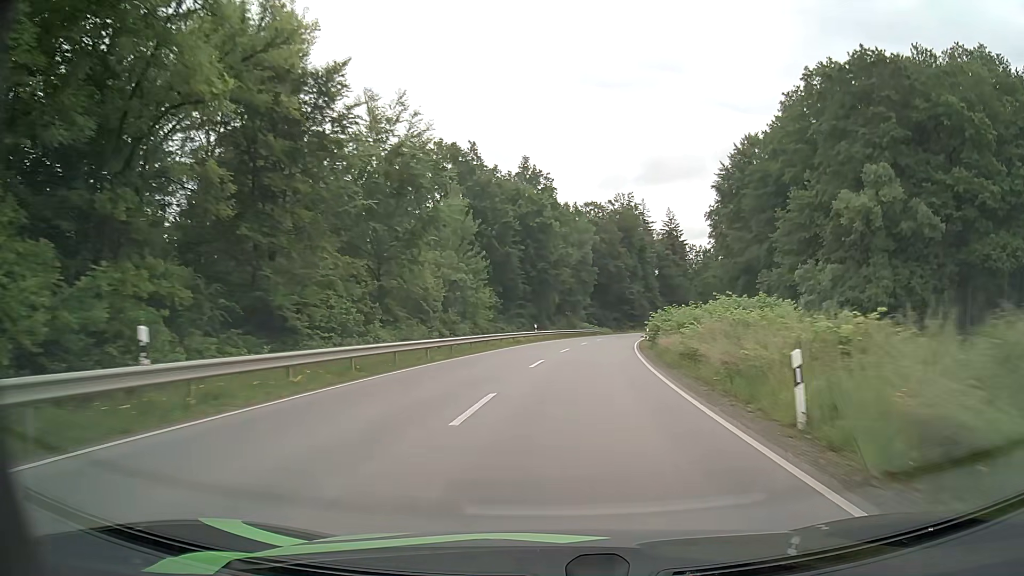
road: secondary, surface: asphalt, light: Day
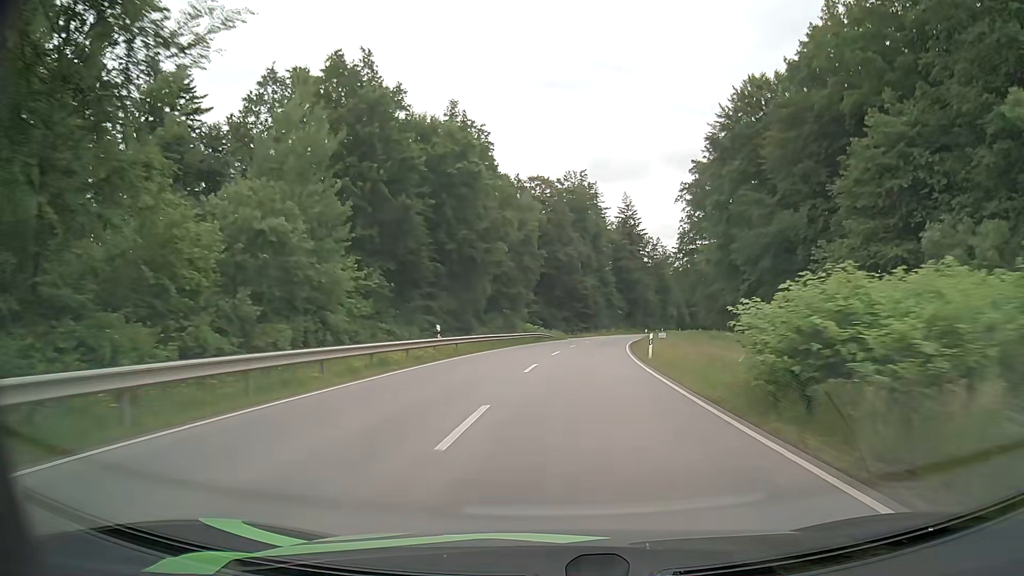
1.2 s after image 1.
(+1.1, +25.7) m; +5°
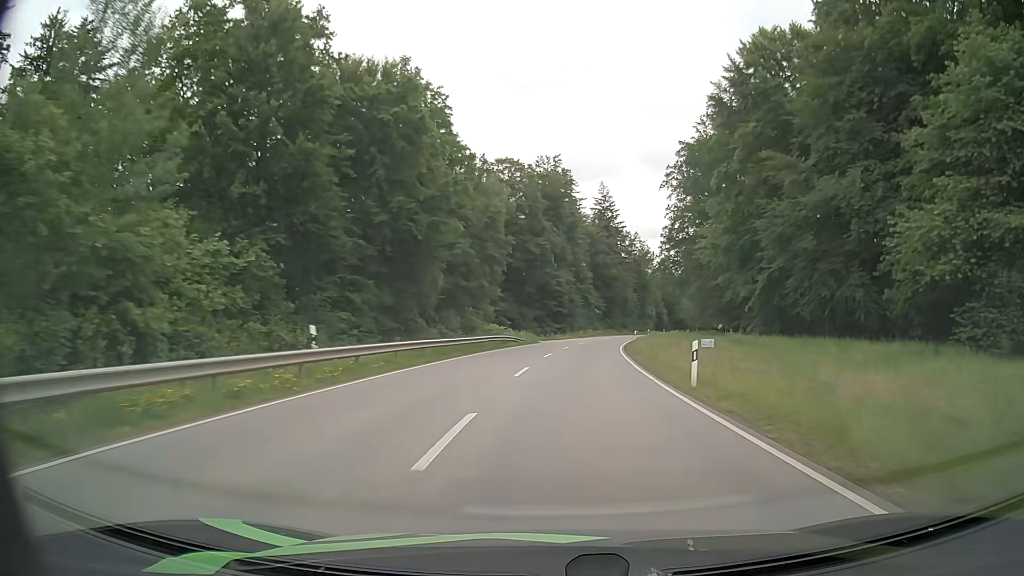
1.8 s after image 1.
(+0.3, +12.9) m; +3°
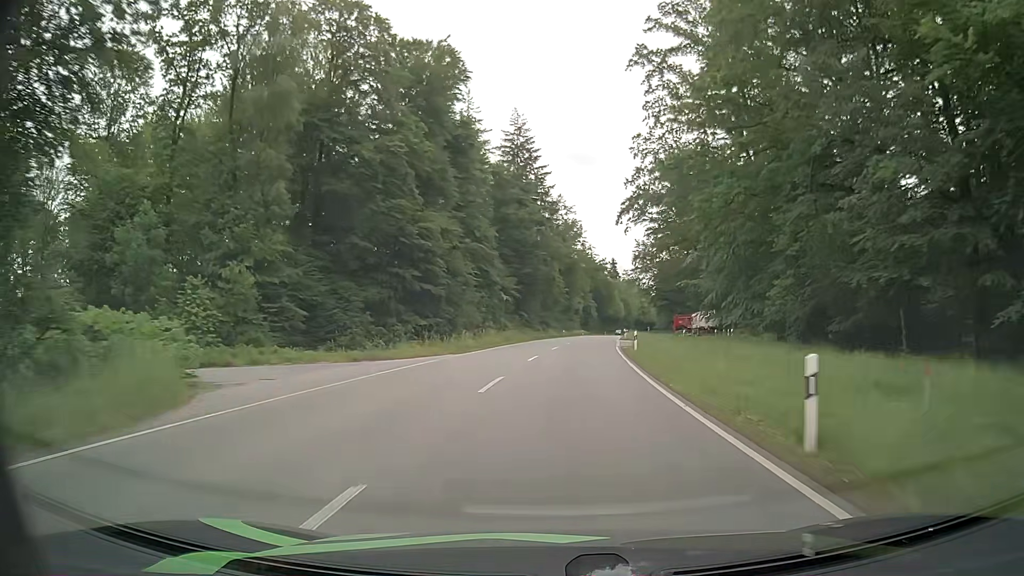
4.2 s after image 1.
(+3.5, +52.4) m; +8°
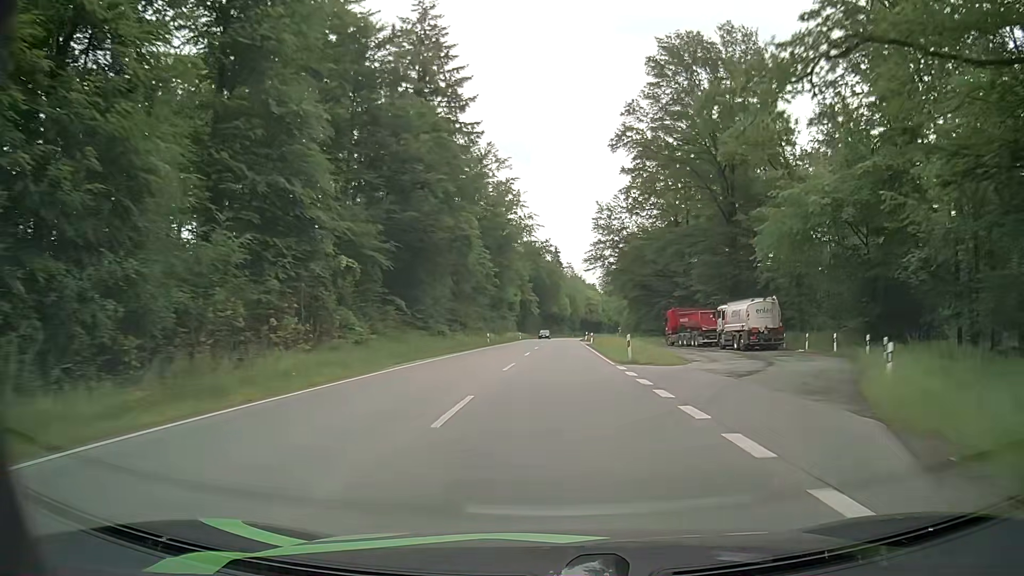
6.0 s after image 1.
(+1.9, +40.3) m; +5°
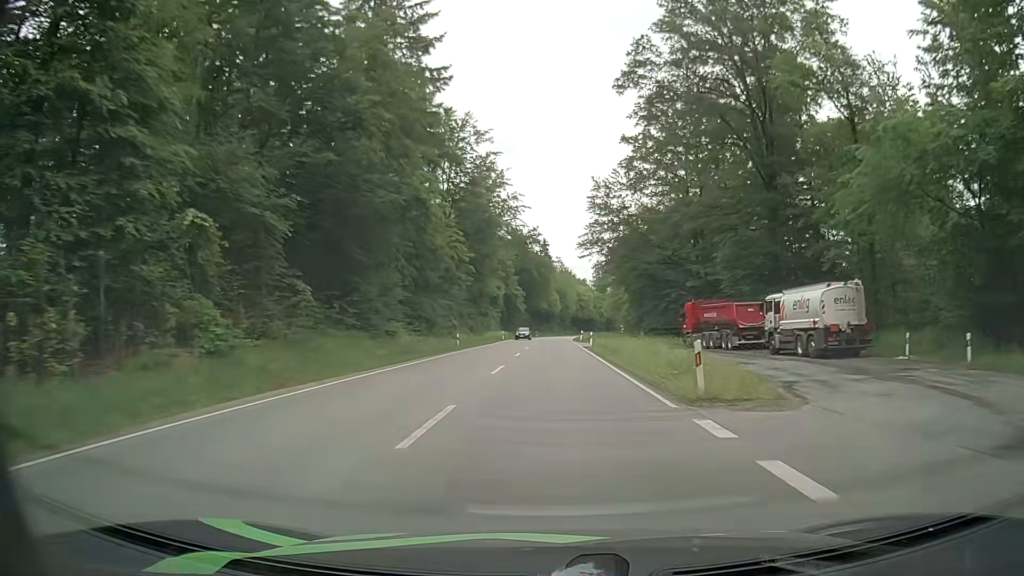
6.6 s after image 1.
(+0.2, +13.6) m; +1°
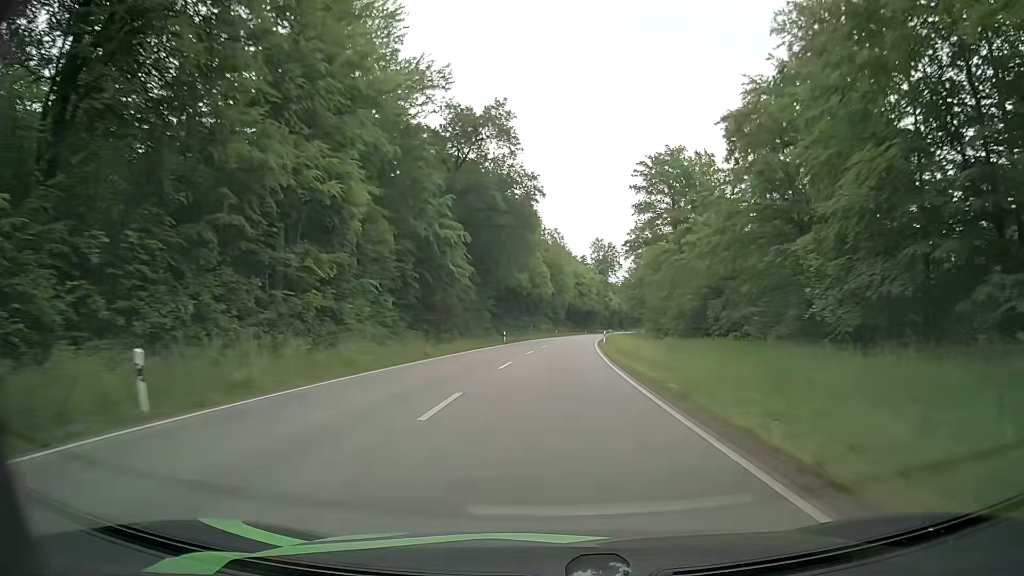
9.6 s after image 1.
(+0.7, +69.6) m; +1°
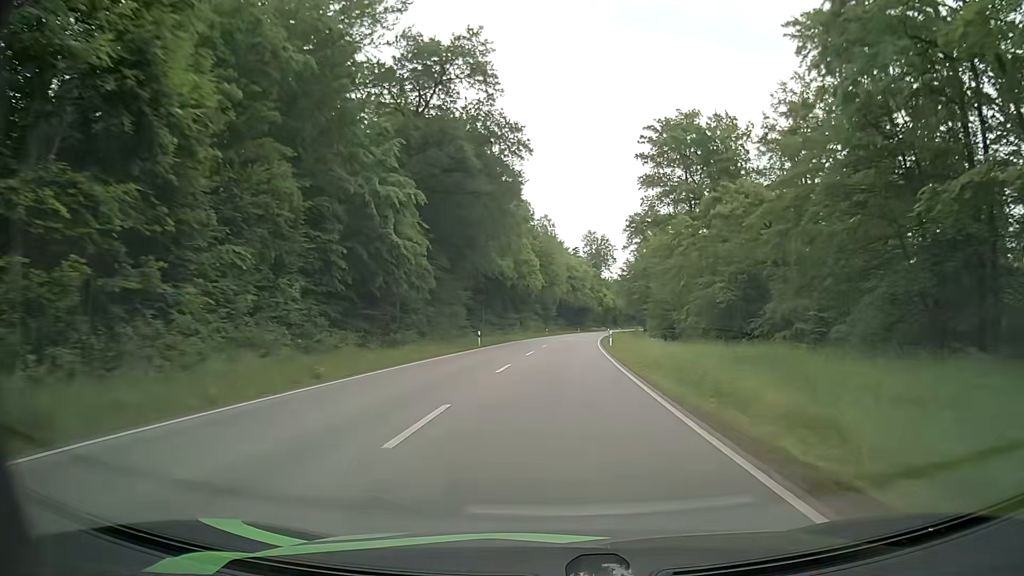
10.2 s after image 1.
(+0.1, +14.1) m; +1°
